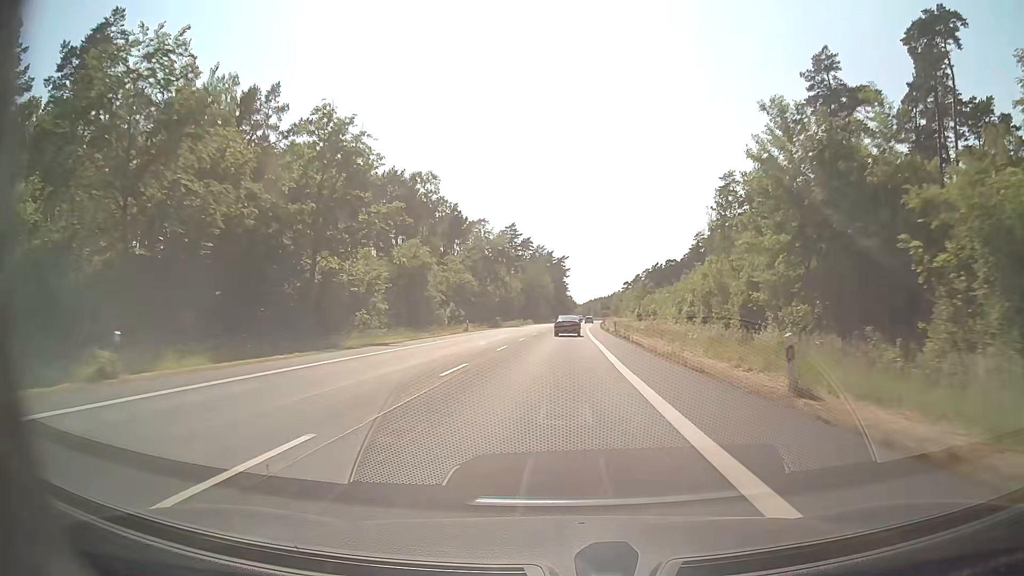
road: secondary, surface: asphalt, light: Day
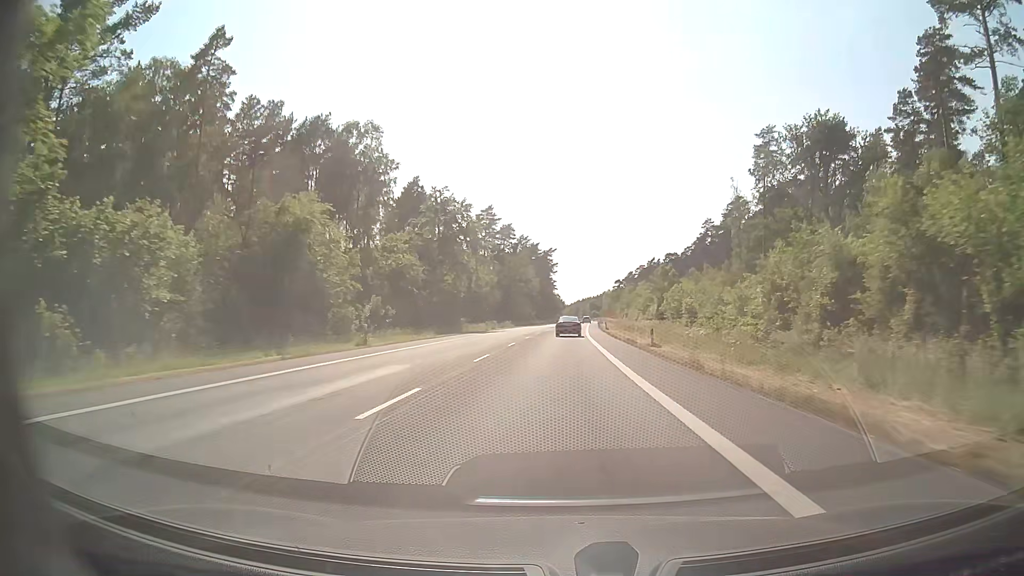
(+0.2, +30.2) m; +1°
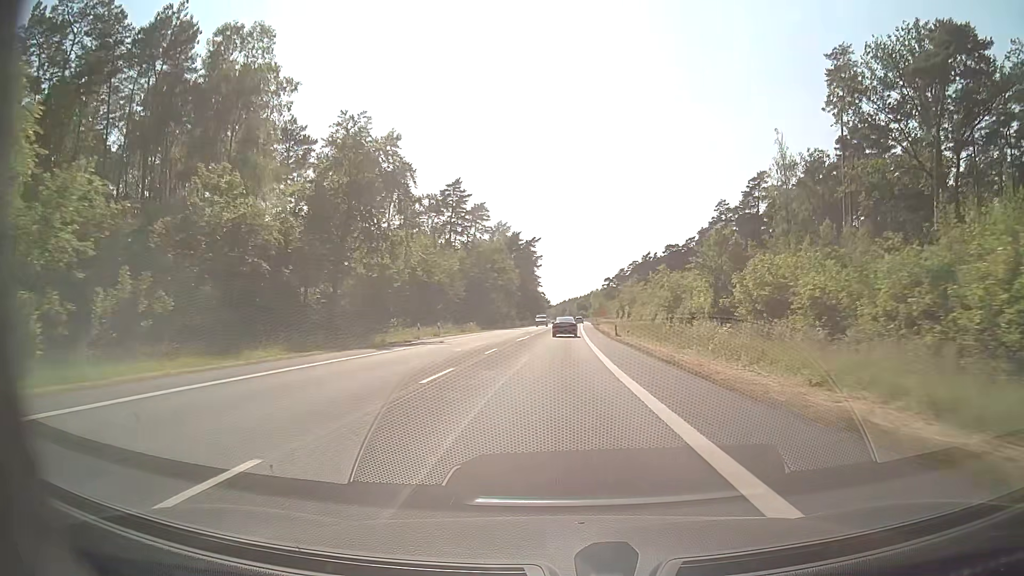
(+0.3, +30.5) m; +1°
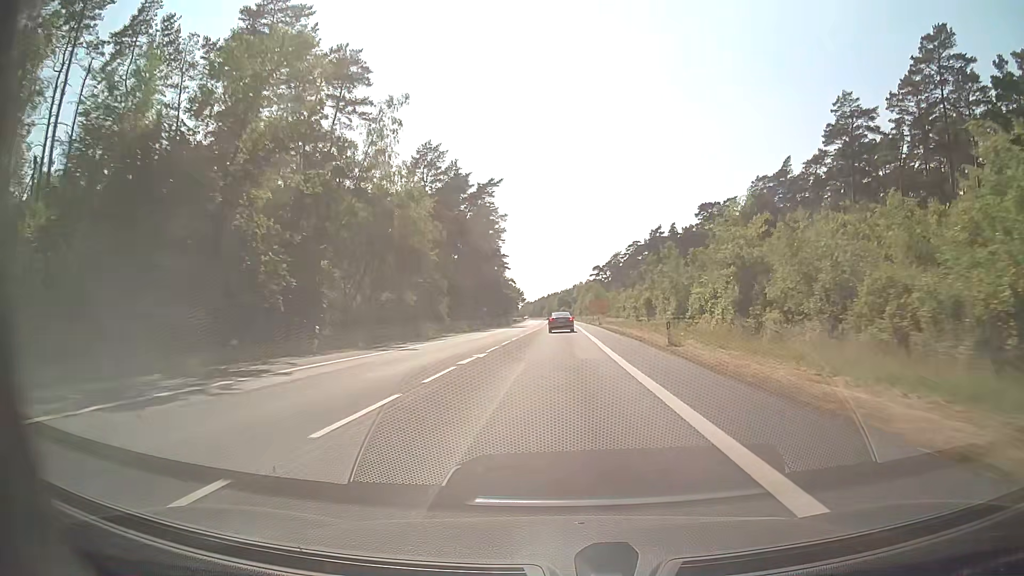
(+0.9, +76.9) m; +2°
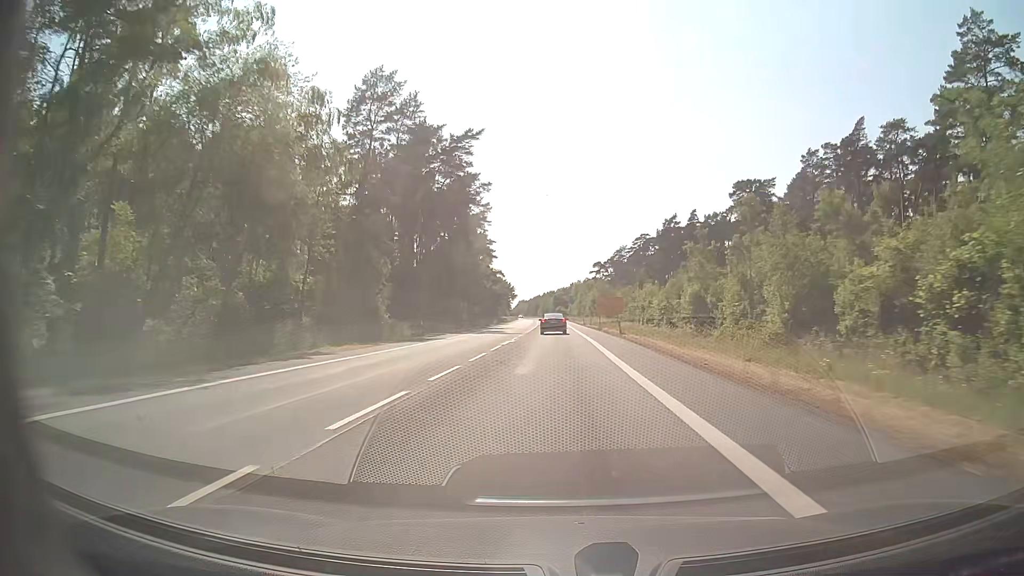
(+0.1, +28.8) m; 0°
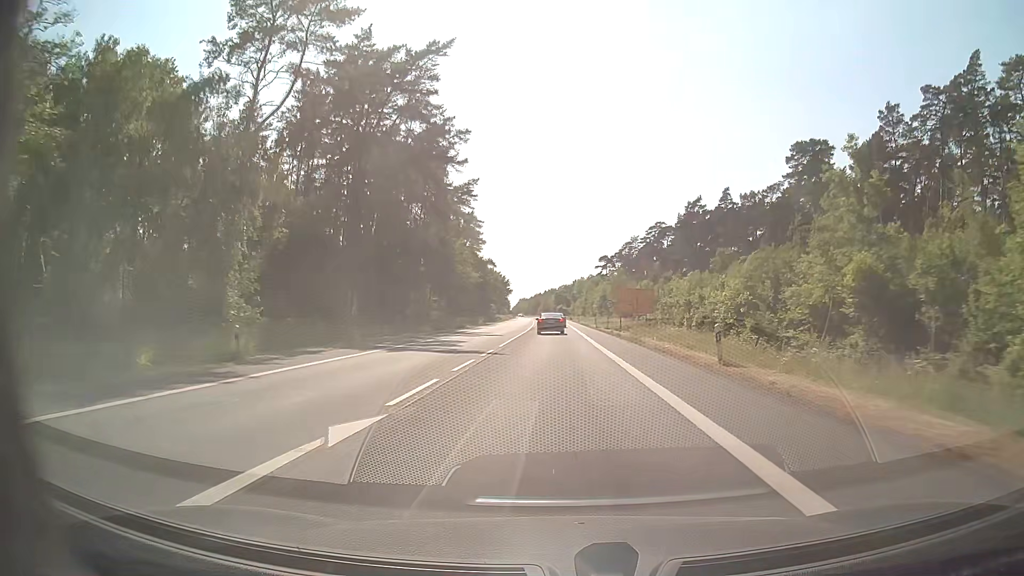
(+0.1, +27.2) m; 0°
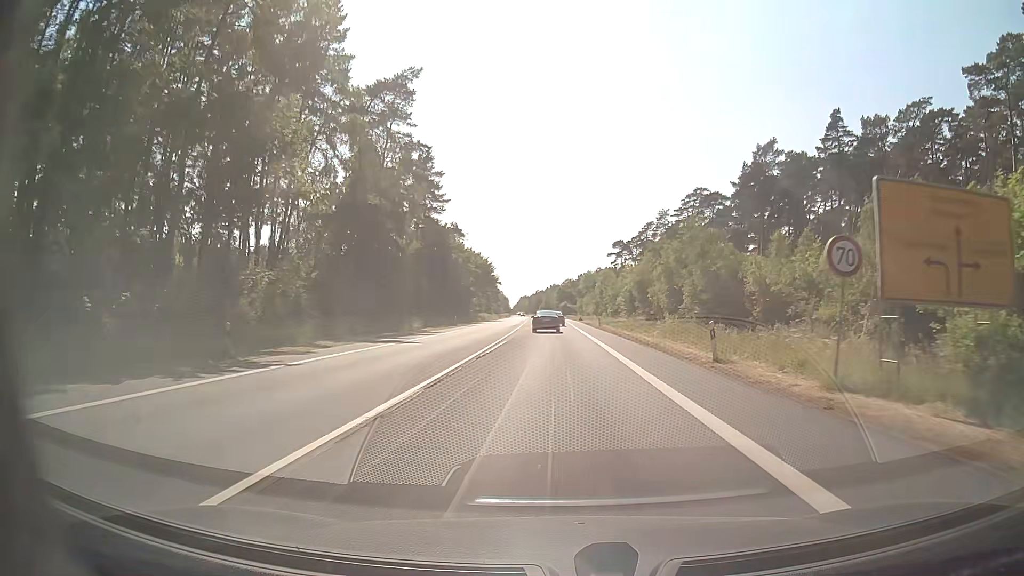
(-0.1, +49.7) m; 0°
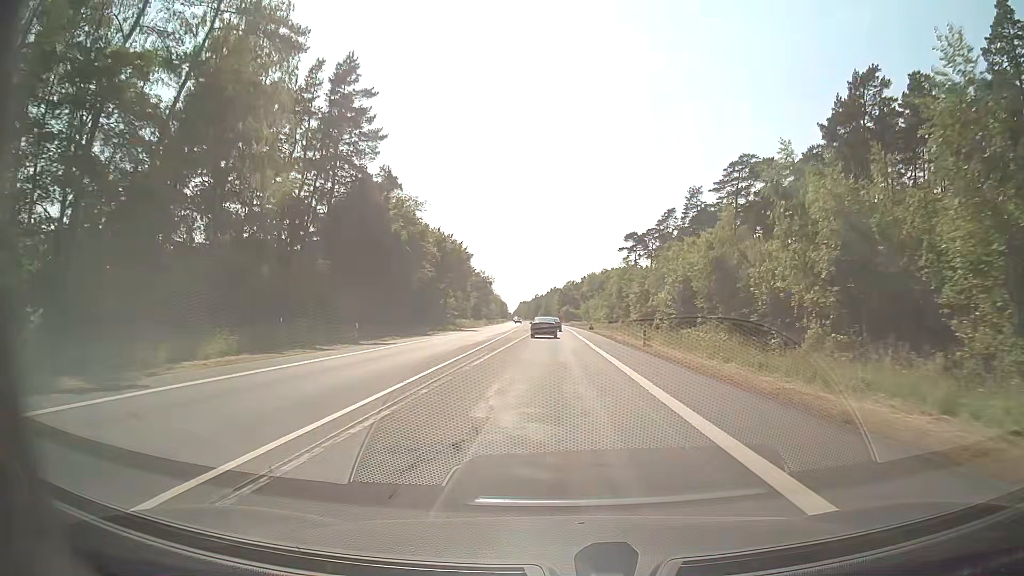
(-0.1, +34.4) m; 0°
(0, +10) (0, +20) (0, +30) (0, +40) (0, +50) (-1, +60) (-1, +70) (-1, +80) (-1, +90) (-1, +100) m
